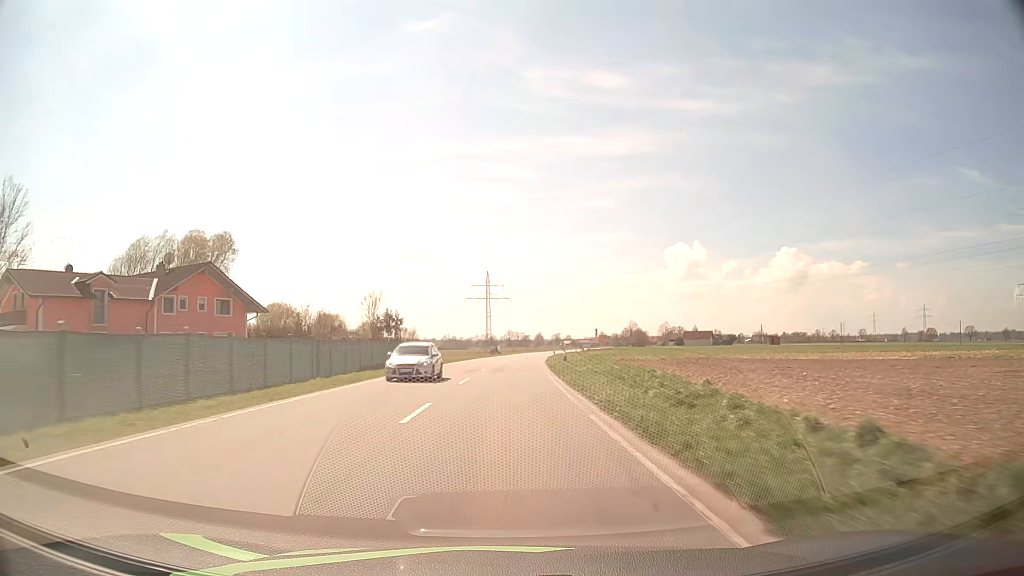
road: secondary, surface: asphalt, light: Day
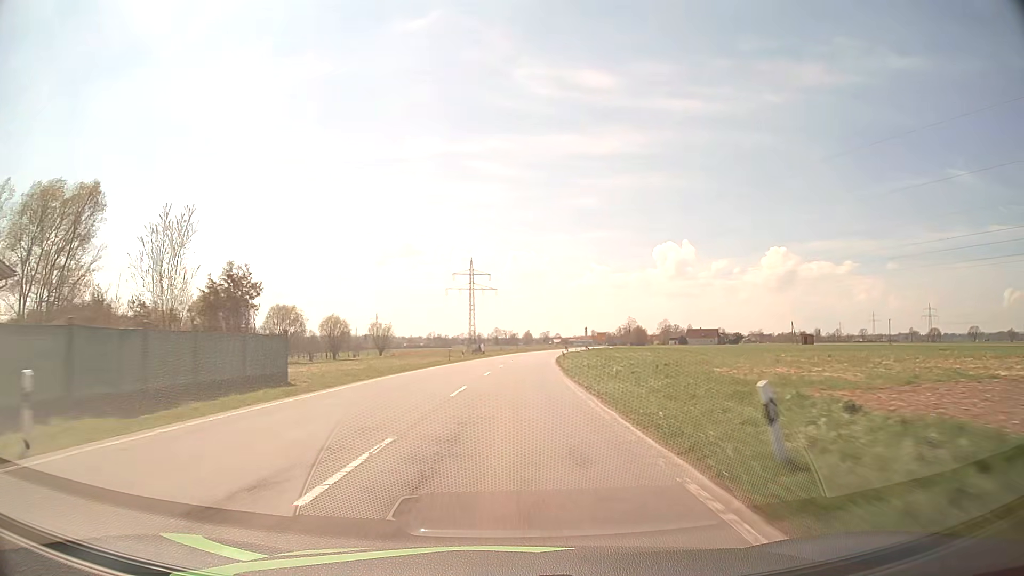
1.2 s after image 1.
(+0.3, +30.1) m; +1°
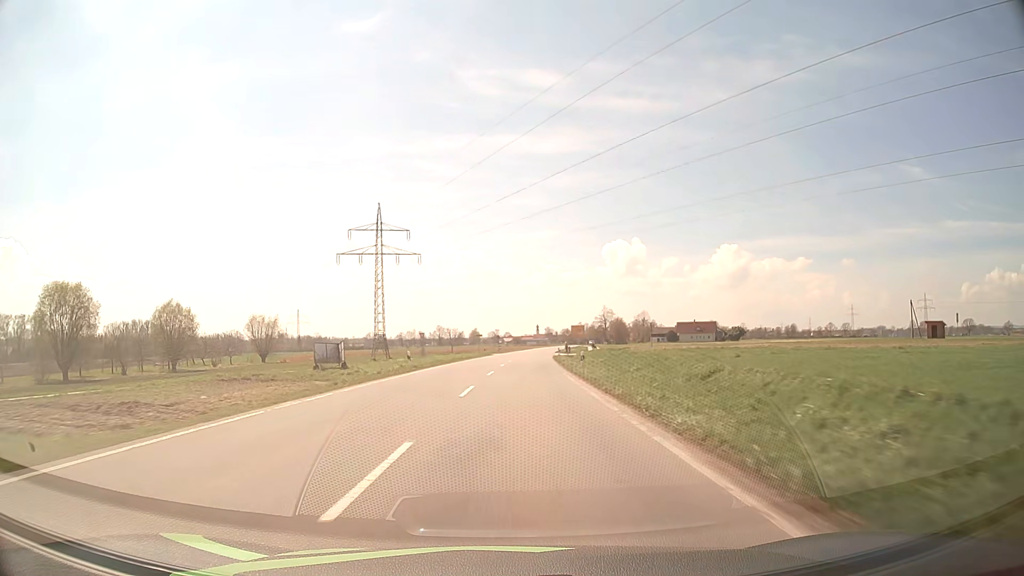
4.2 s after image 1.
(+3.1, +72.3) m; +4°
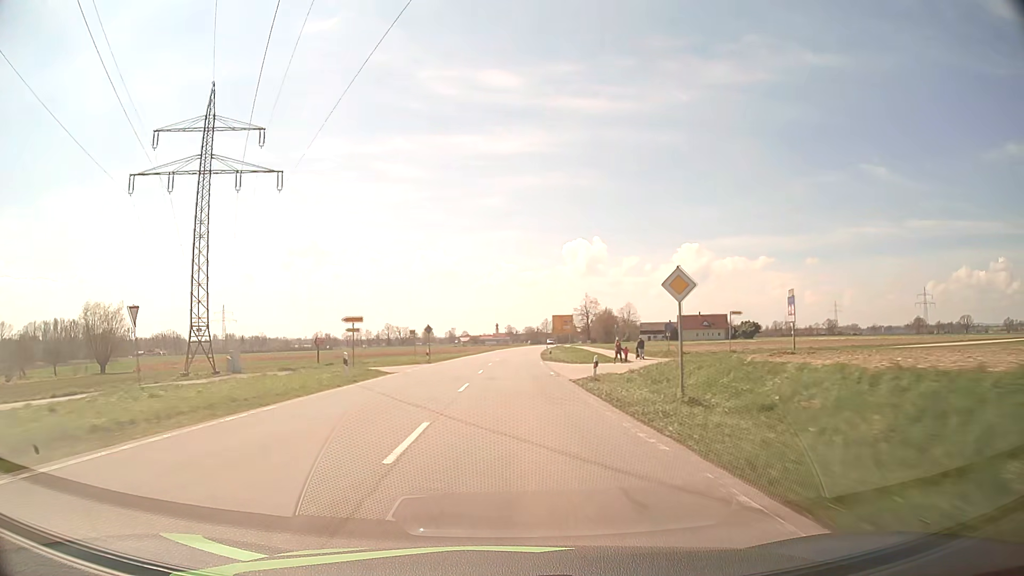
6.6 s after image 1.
(+1.6, +57.3) m; +3°
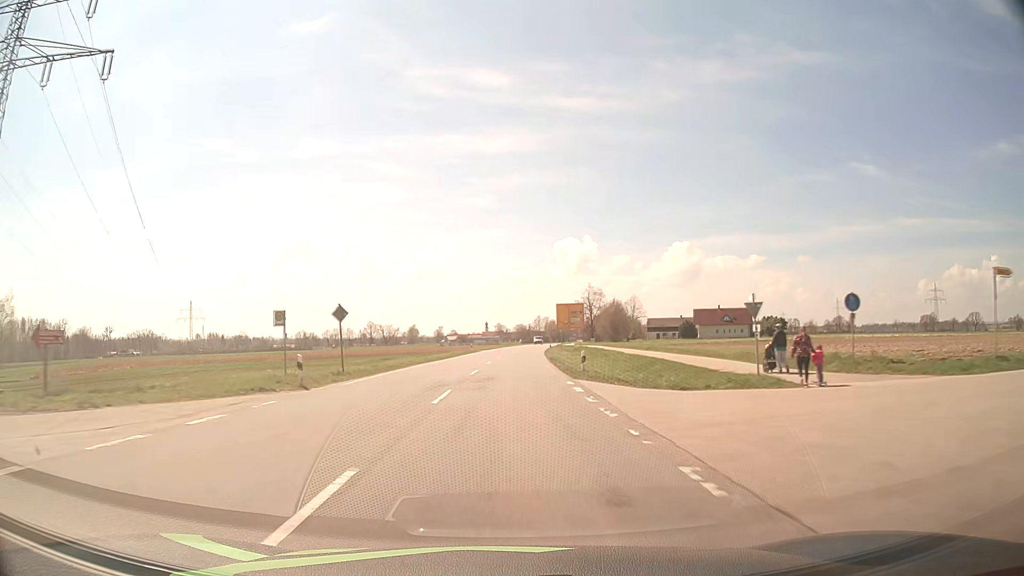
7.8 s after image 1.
(+0.2, +28.6) m; +1°
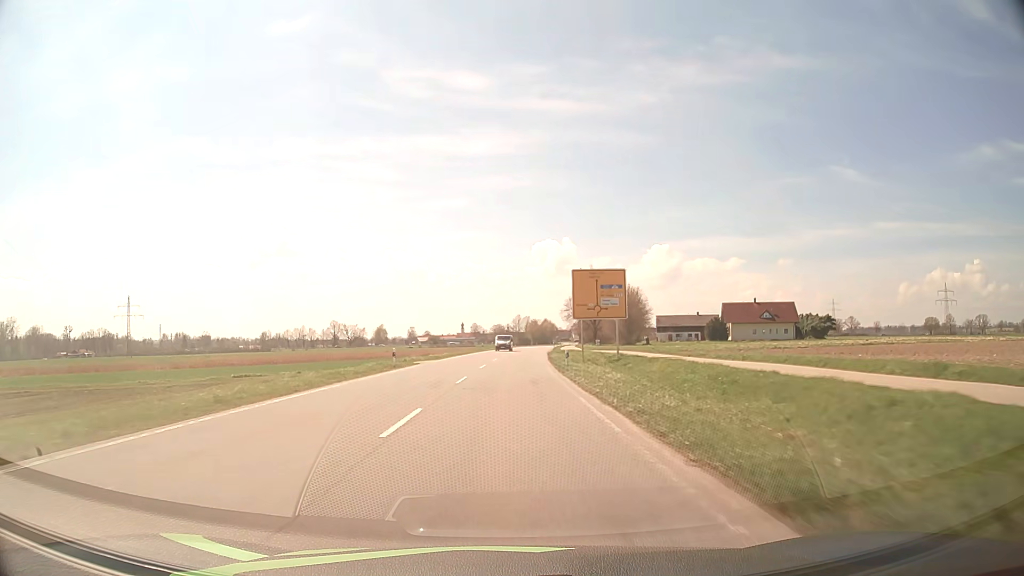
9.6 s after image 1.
(+0.6, +41.4) m; +2°
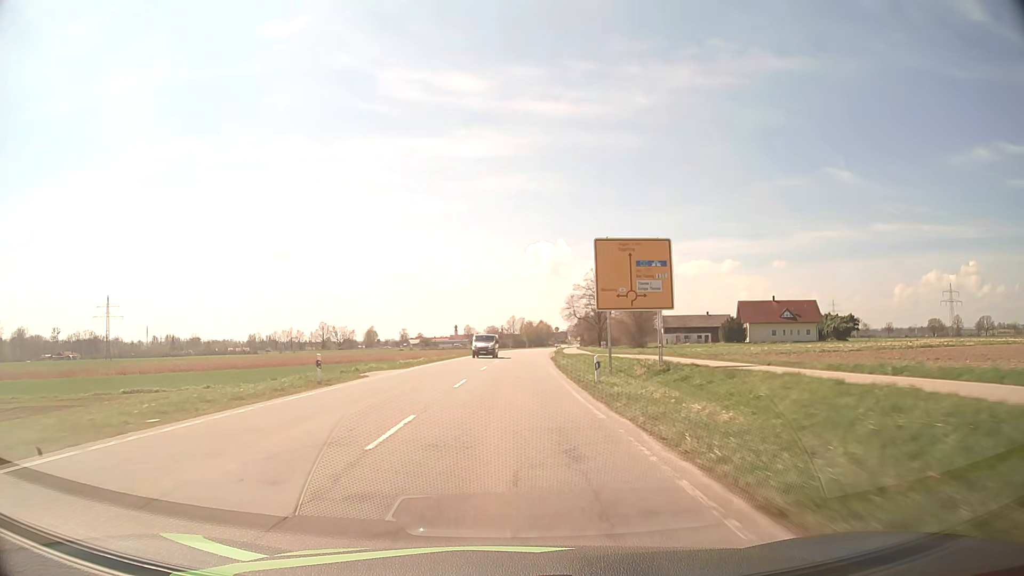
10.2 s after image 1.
(+0.1, +13.3) m; +1°
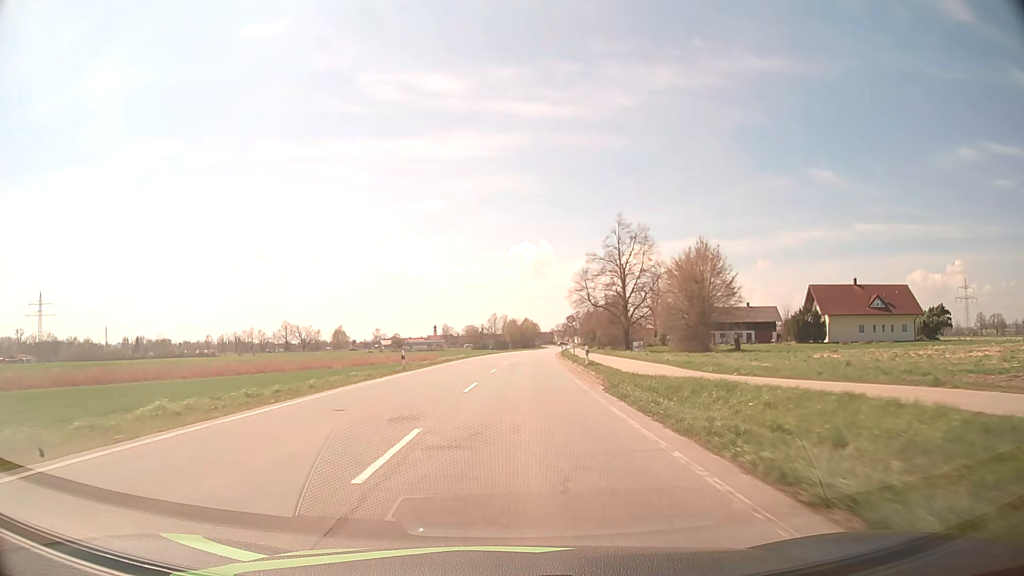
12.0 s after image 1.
(+0.4, +38.0) m; +2°
(0, +10) (0, +20) (0, +30) (+1, +40) (+2, +50) (+2, +60) (+3, +70) (+4, +80) (+4, +90) (+5, +100) m
